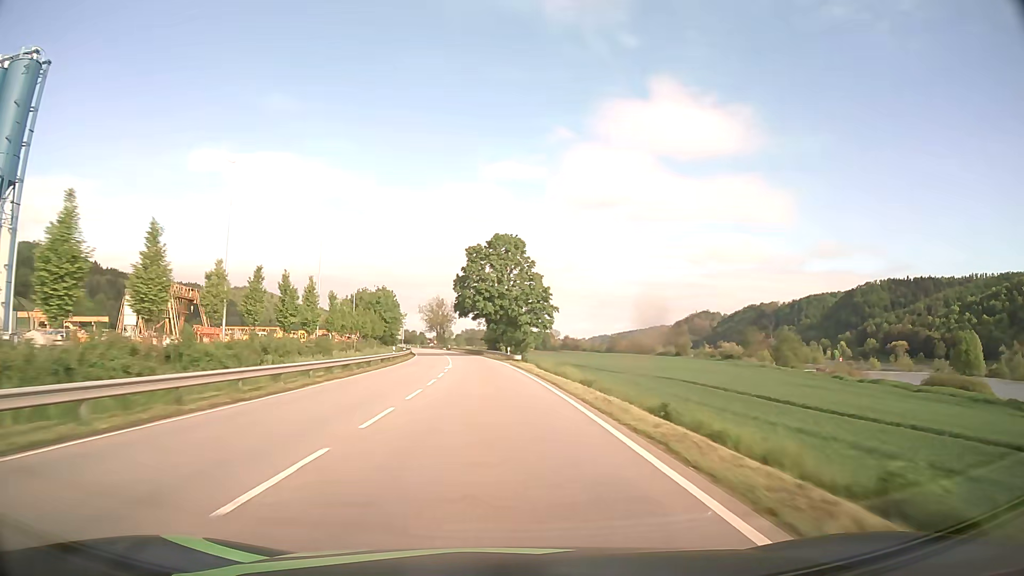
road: primary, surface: asphalt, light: Day
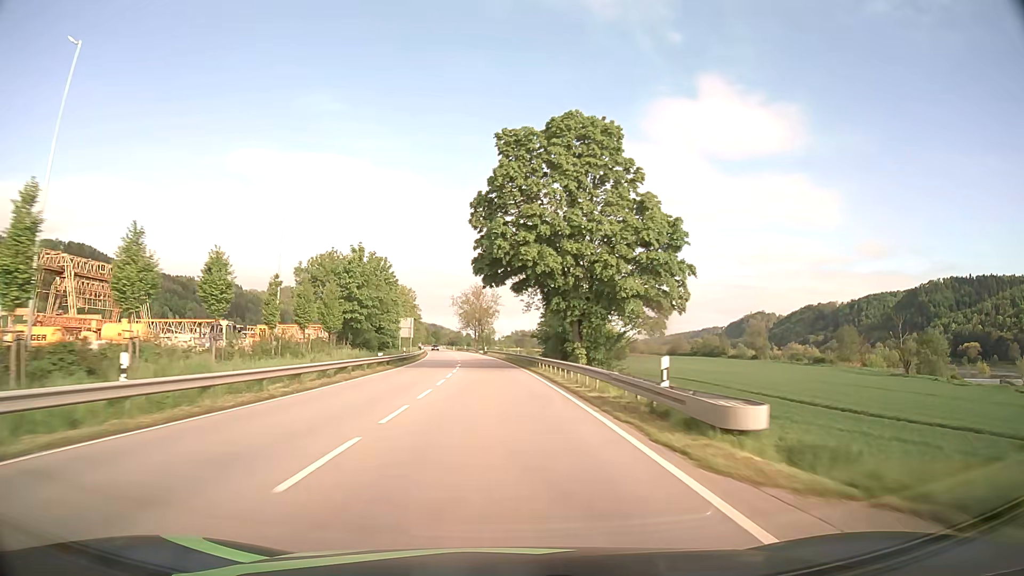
(-1.8, +47.4) m; -4°
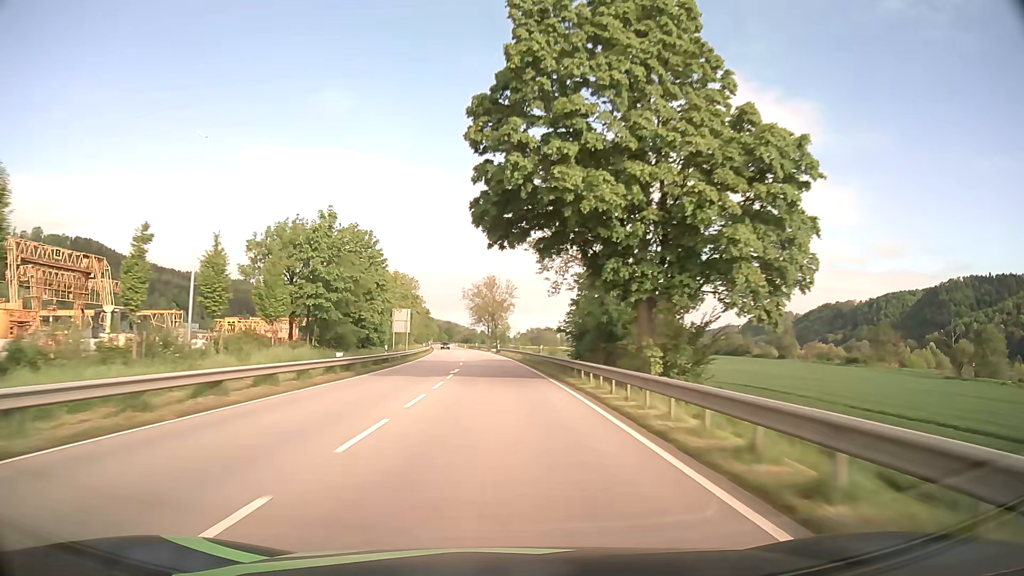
(-0.2, +15.8) m; -1°
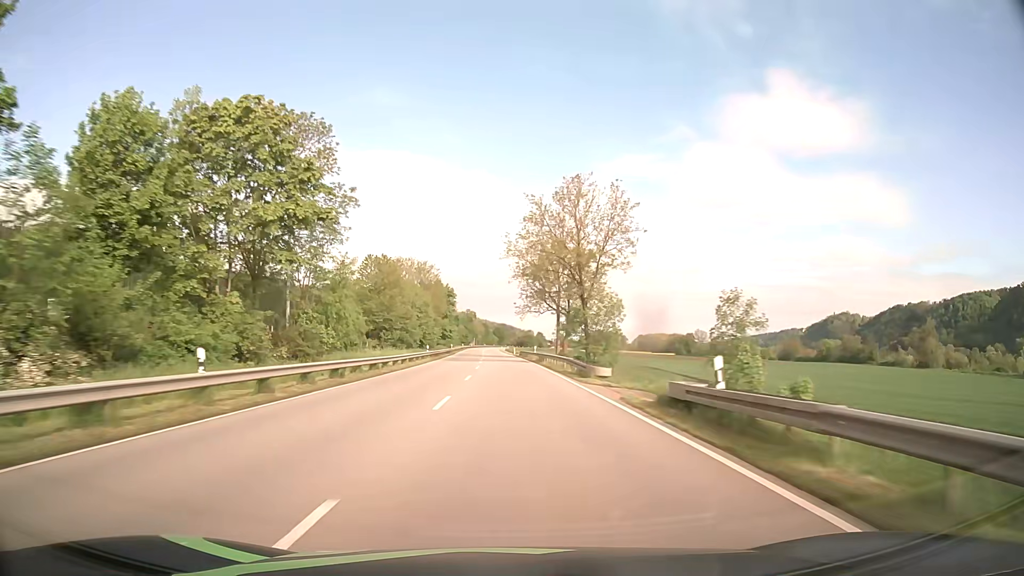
(-3.8, +79.0) m; -5°
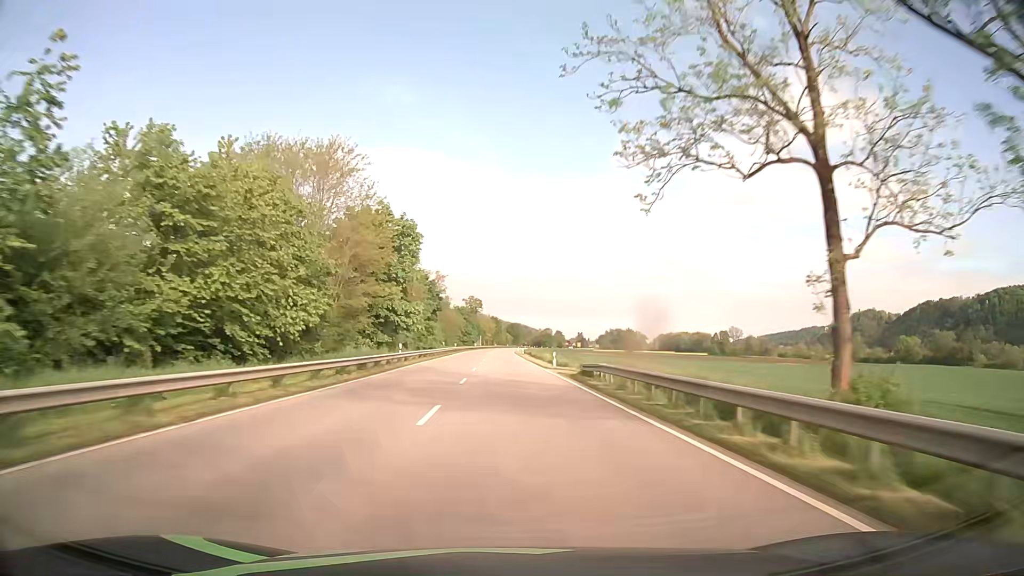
(-0.9, +63.3) m; -1°
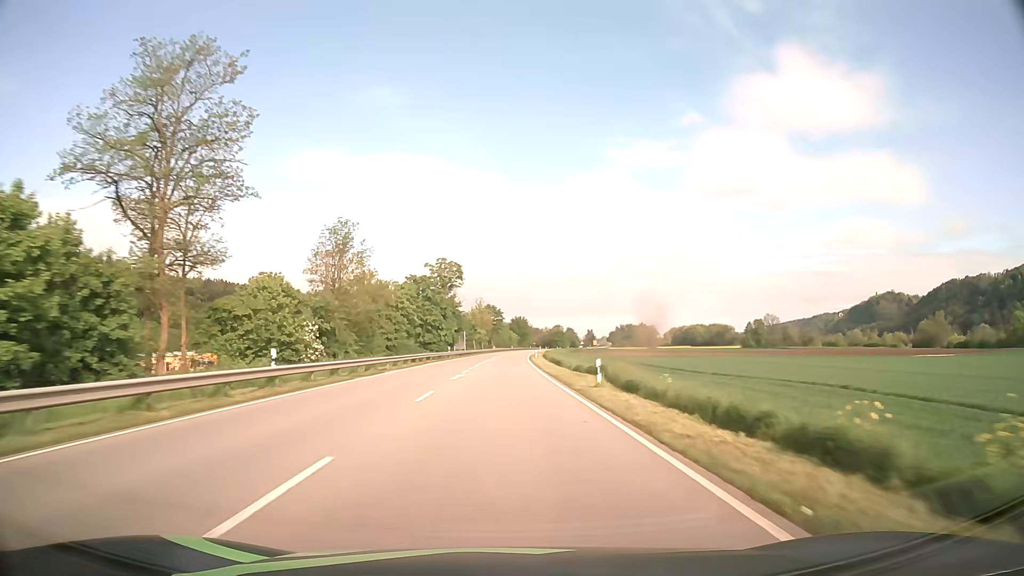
(-0.2, +79.2) m; 0°
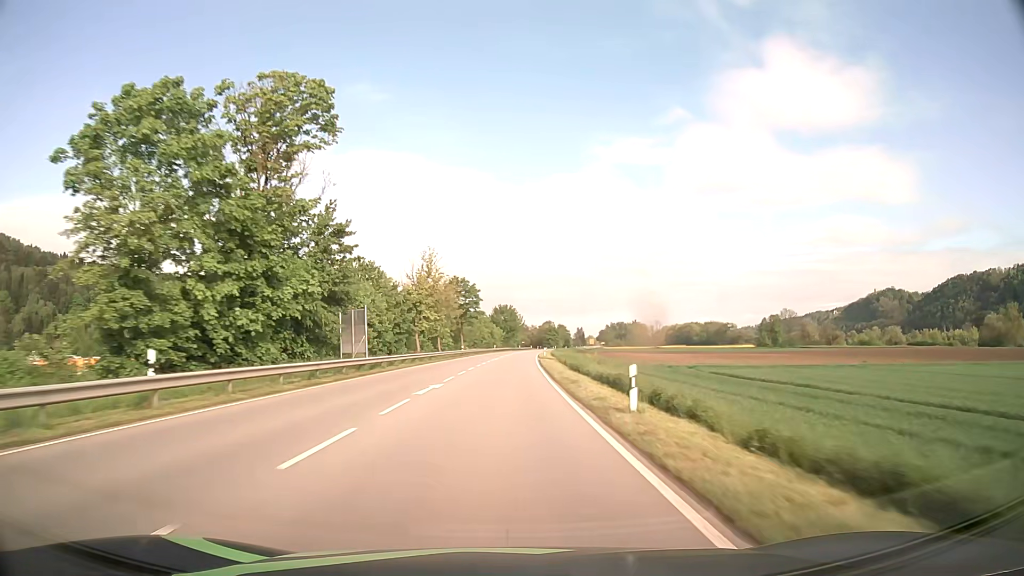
(+0.2, +63.3) m; +1°
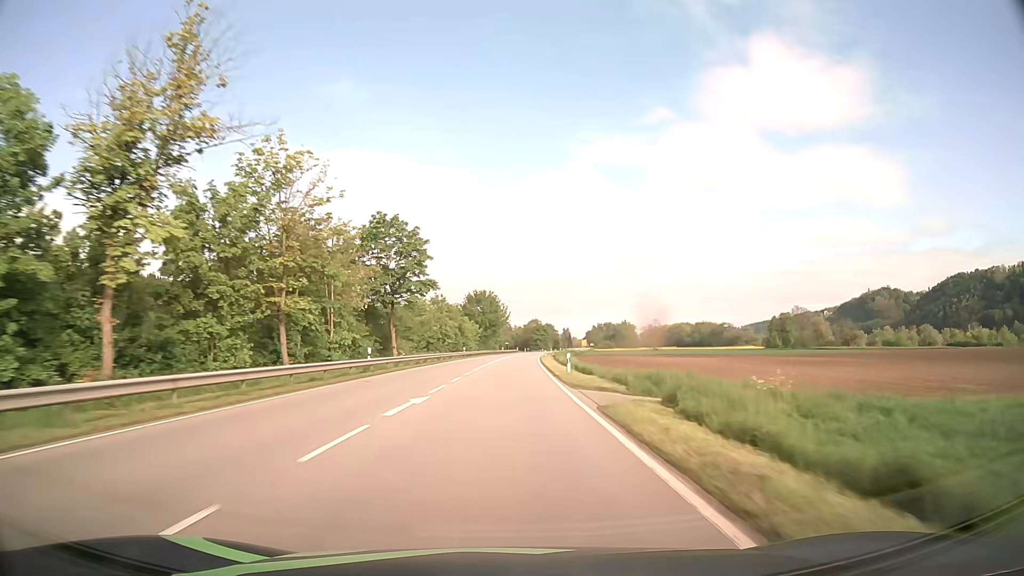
(+0.7, +47.5) m; +2°
(0, +10) (0, +20) (0, +30) (0, +40) (+1, +50) (+1, +60) (+1, +70) (+2, +80) (+3, +90) (+3, +100) m
